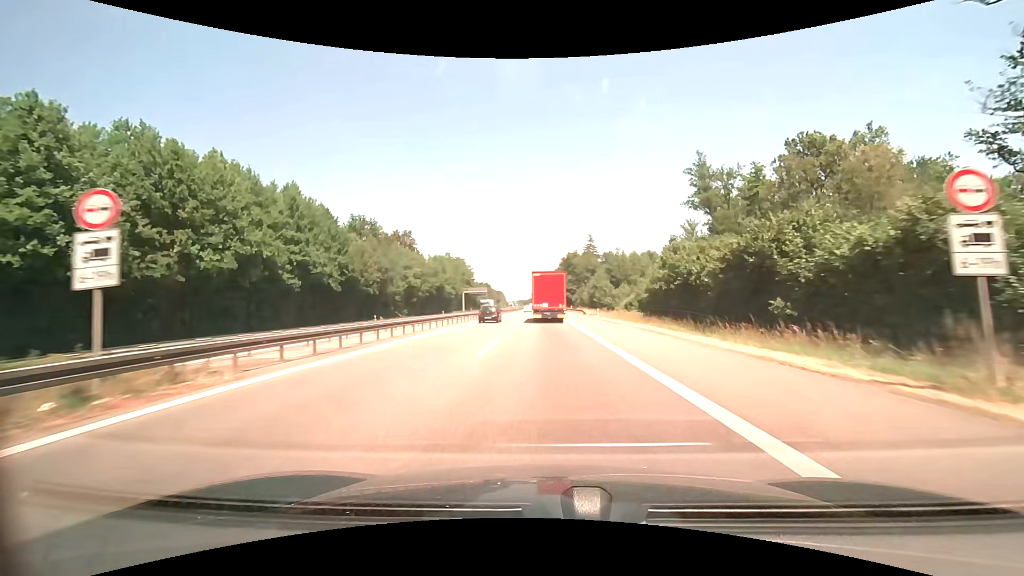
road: motorway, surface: asphalt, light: Day
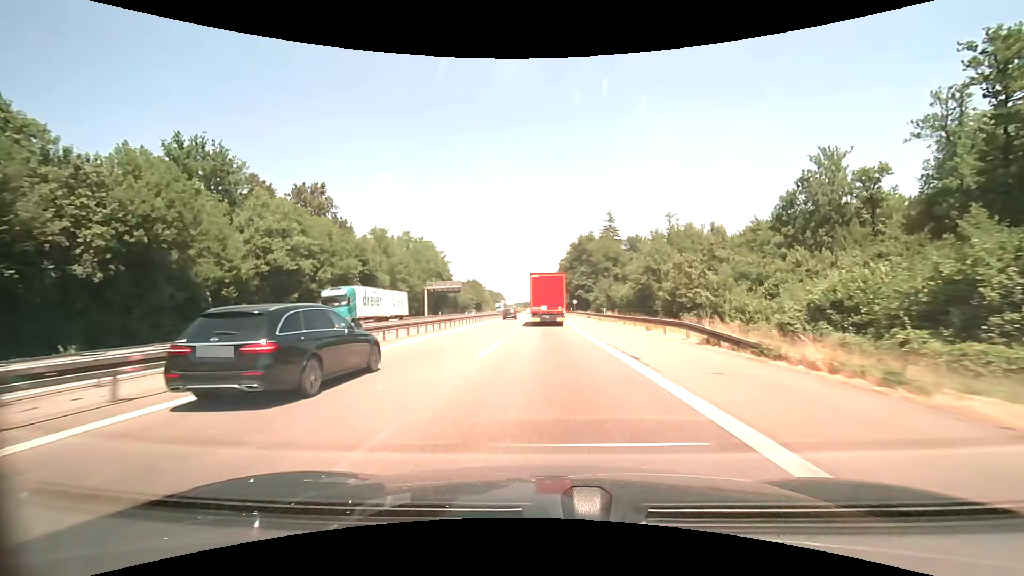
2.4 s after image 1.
(+0.1, +53.5) m; 0°
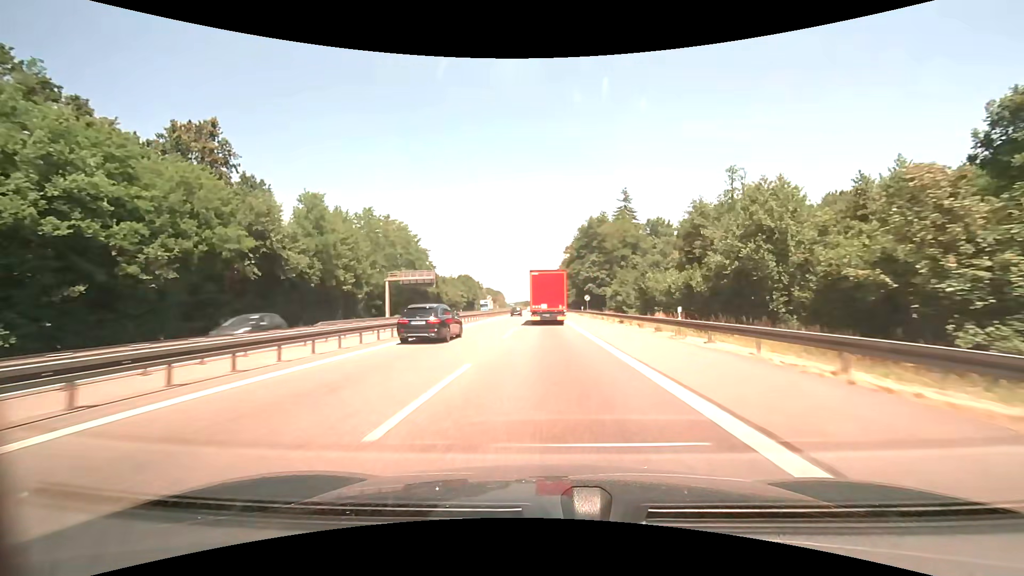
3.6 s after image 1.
(-0.2, +26.9) m; 0°
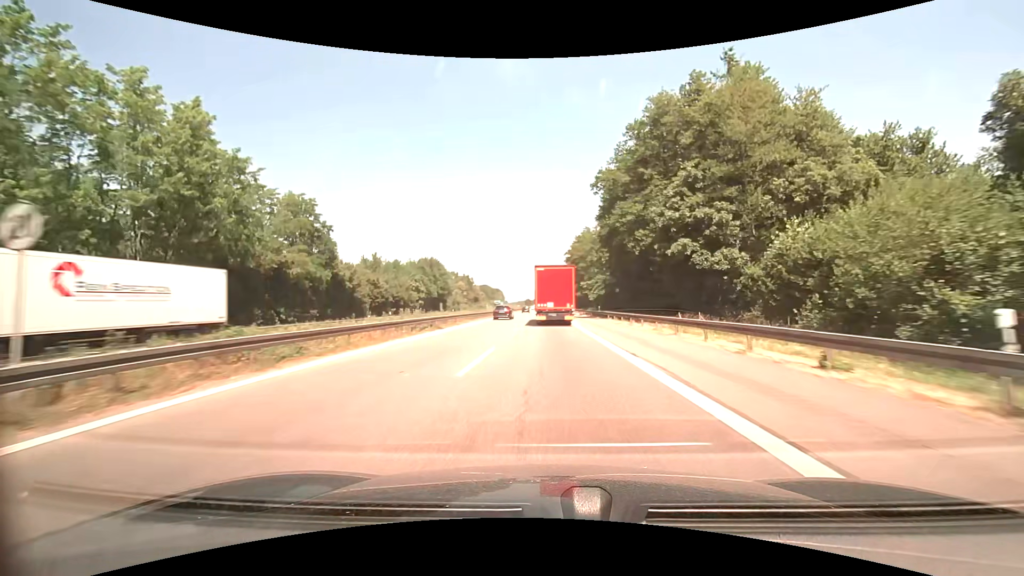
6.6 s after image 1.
(-0.3, +67.6) m; 0°
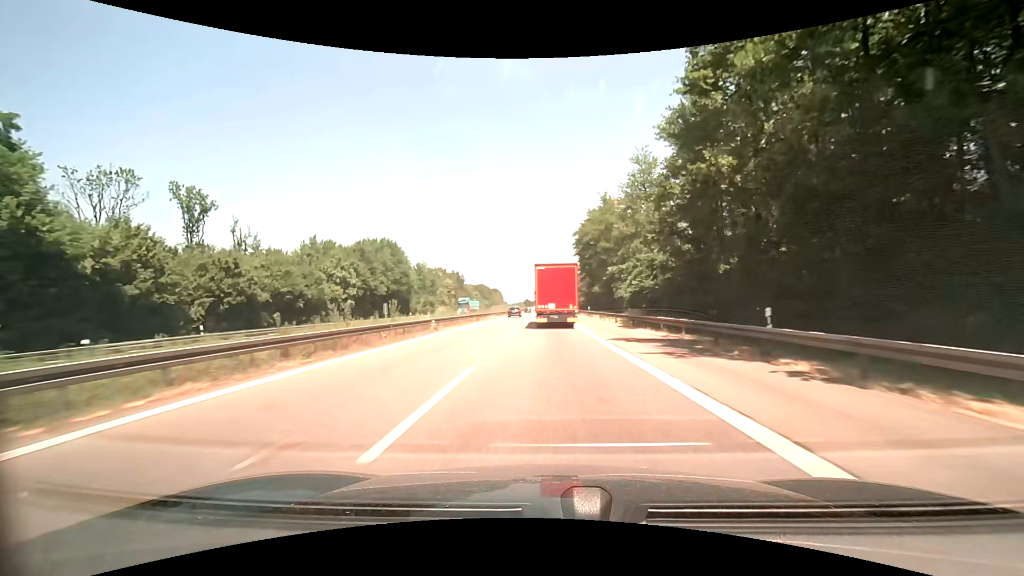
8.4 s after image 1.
(-0.1, +41.1) m; 0°
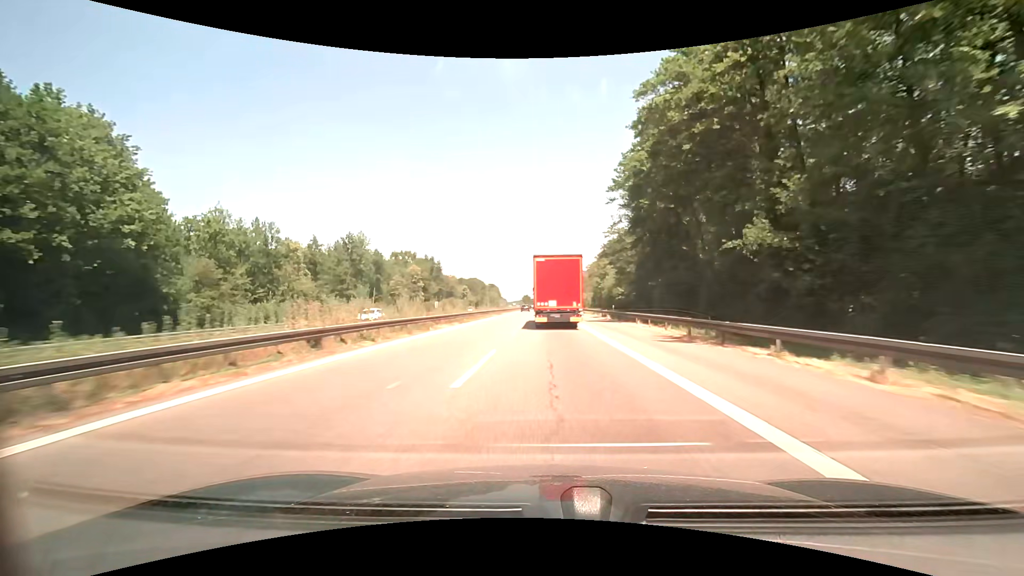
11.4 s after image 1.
(-0.2, +68.6) m; -1°
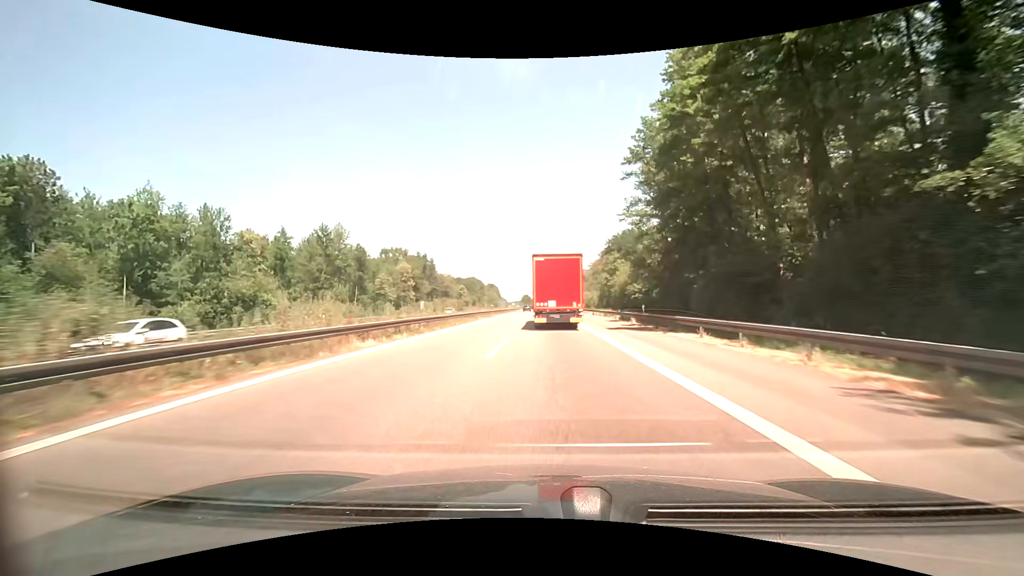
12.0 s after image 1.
(0.0, +13.4) m; 0°
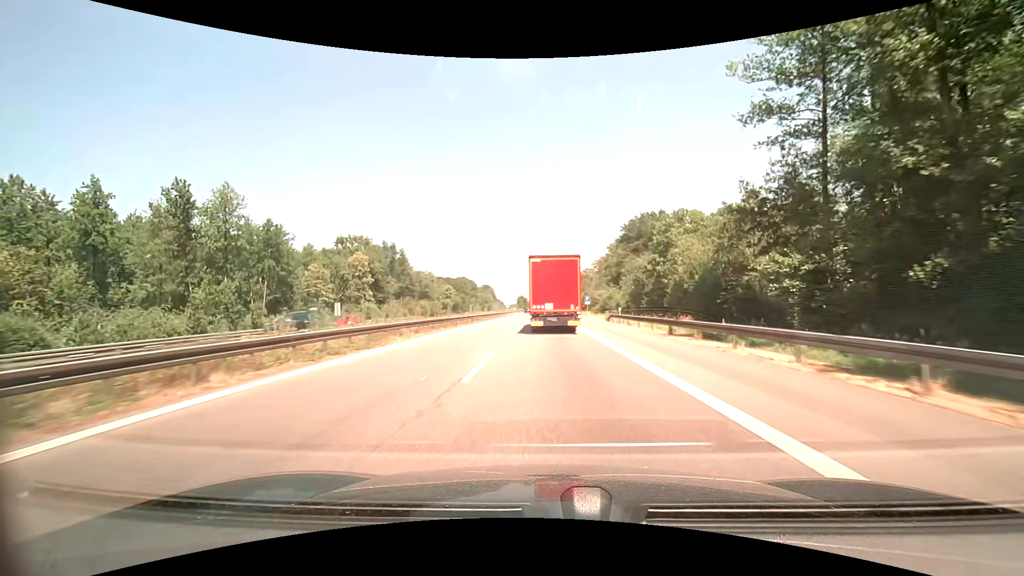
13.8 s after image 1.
(0.0, +39.6) m; 0°
(0, +10) (0, +20) (0, +30) (-1, +40) (-1, +50) (-2, +60) (-2, +70) (-3, +80) (-3, +90) (-4, +100) m
